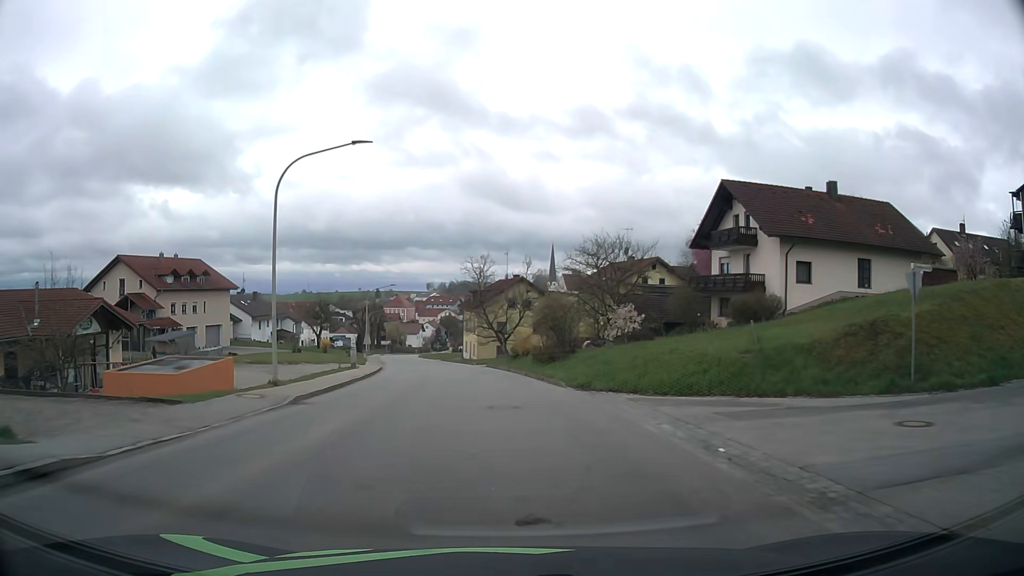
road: tertiary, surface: asphalt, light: Day
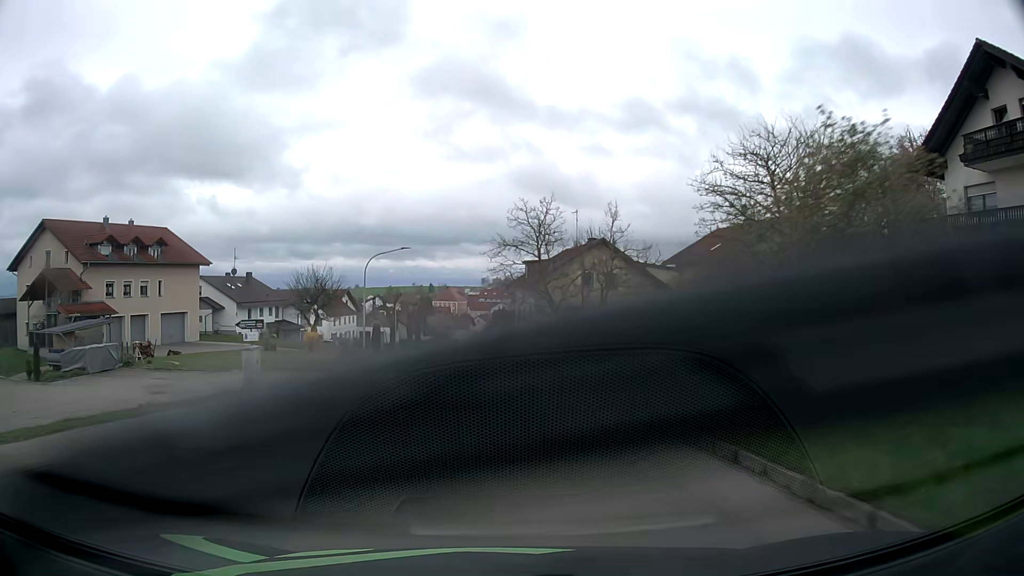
(-0.9, +23.1) m; -5°
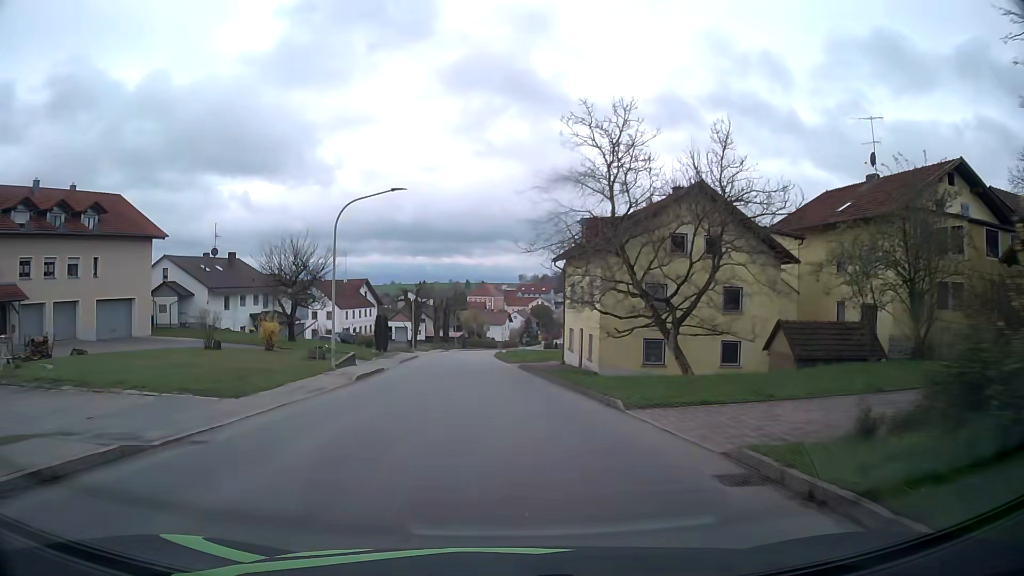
(-0.4, +15.7) m; -3°
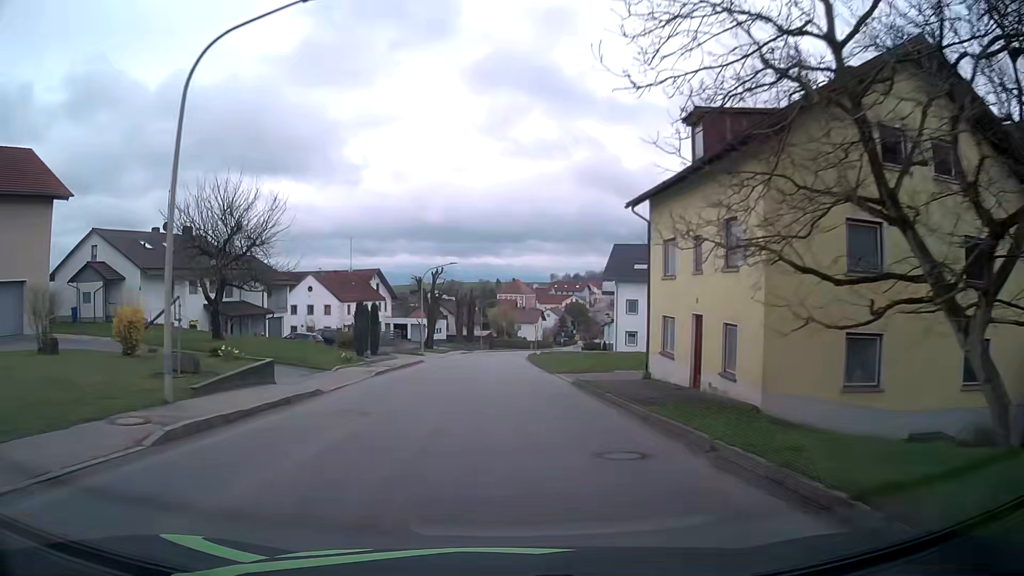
(-0.4, +16.1) m; -3°
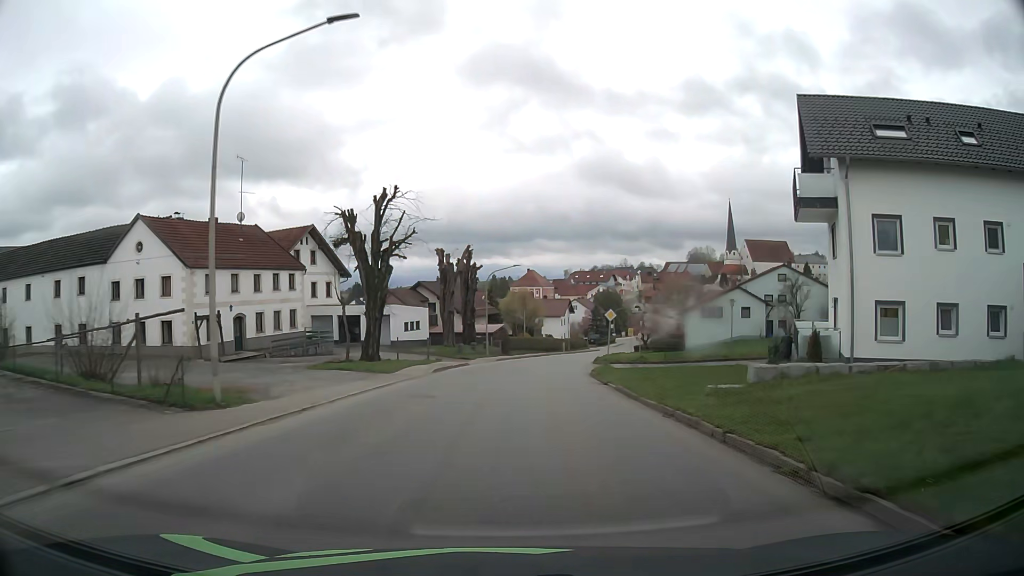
(-0.9, +41.6) m; -1°
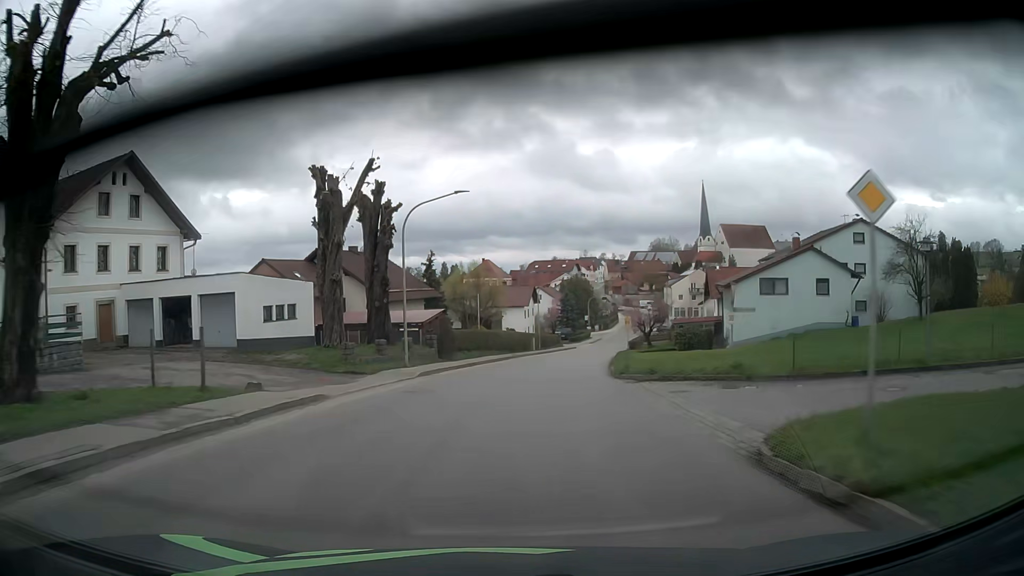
(+0.8, +25.6) m; +4°
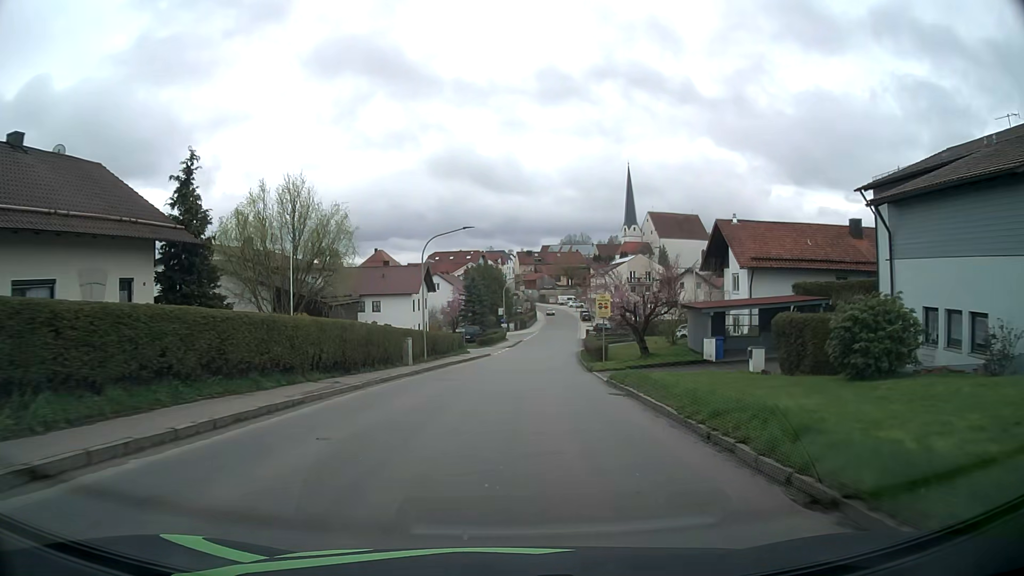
(+2.3, +33.0) m; +8°
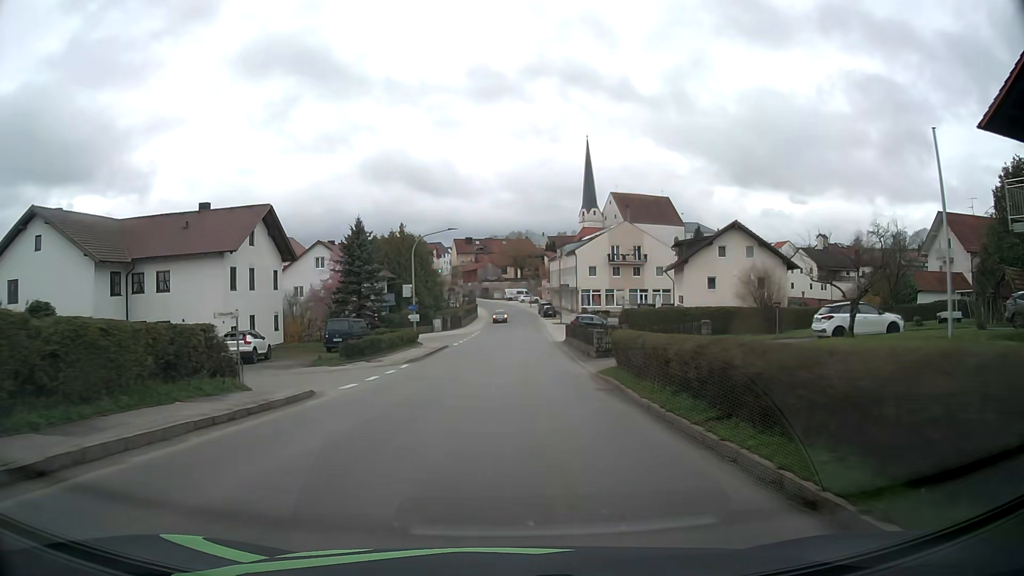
(+1.9, +38.9) m; +5°
(0, +10) (0, +20) (0, +30) (+1, +40) (+1, +50) (+1, +60) (+2, +70) (+2, +80) (+2, +90) (+1, +100) m
